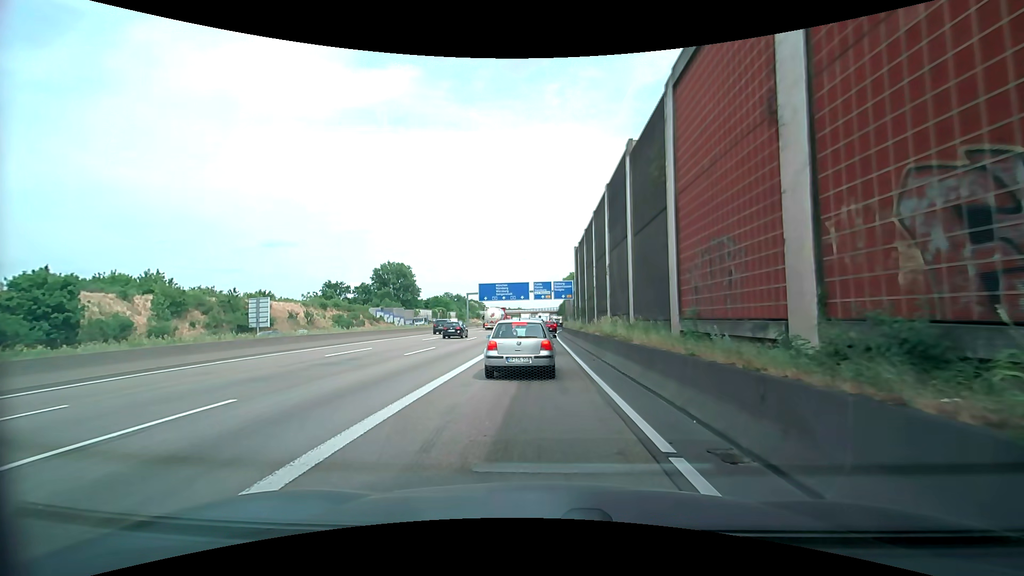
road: motorway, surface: asphalt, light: Day
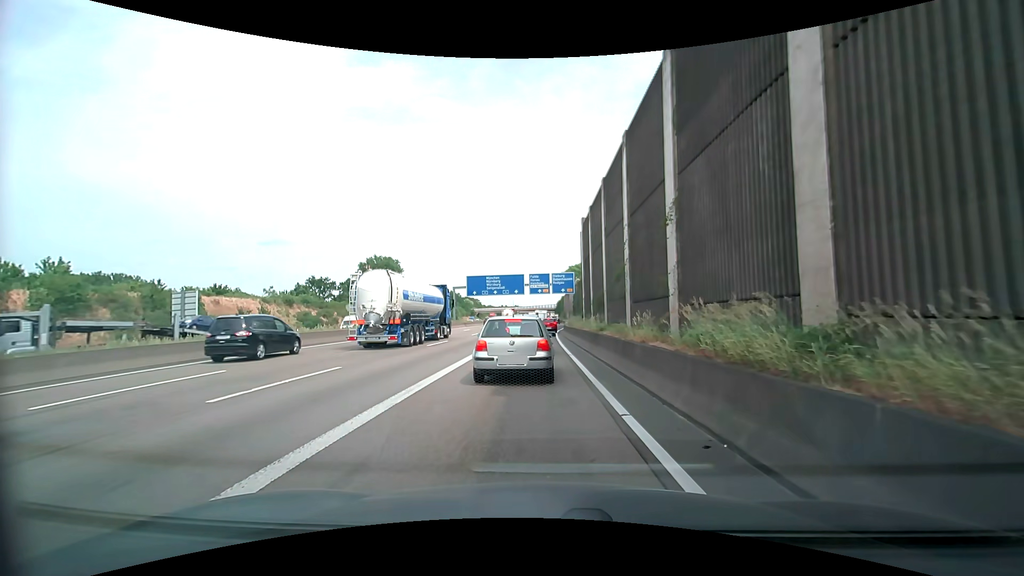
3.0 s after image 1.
(-0.1, +12.6) m; 0°
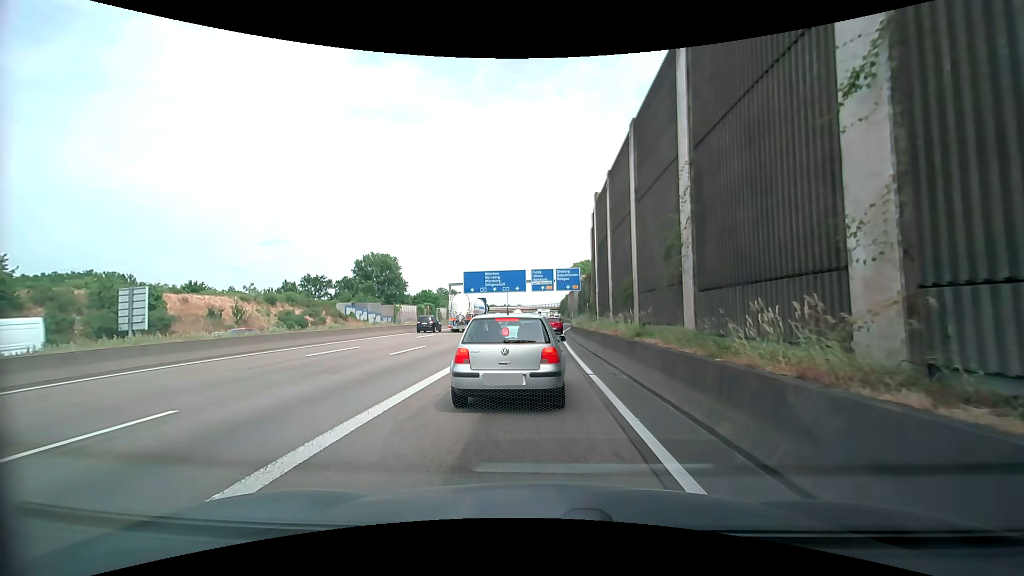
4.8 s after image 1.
(0.0, +6.9) m; 0°
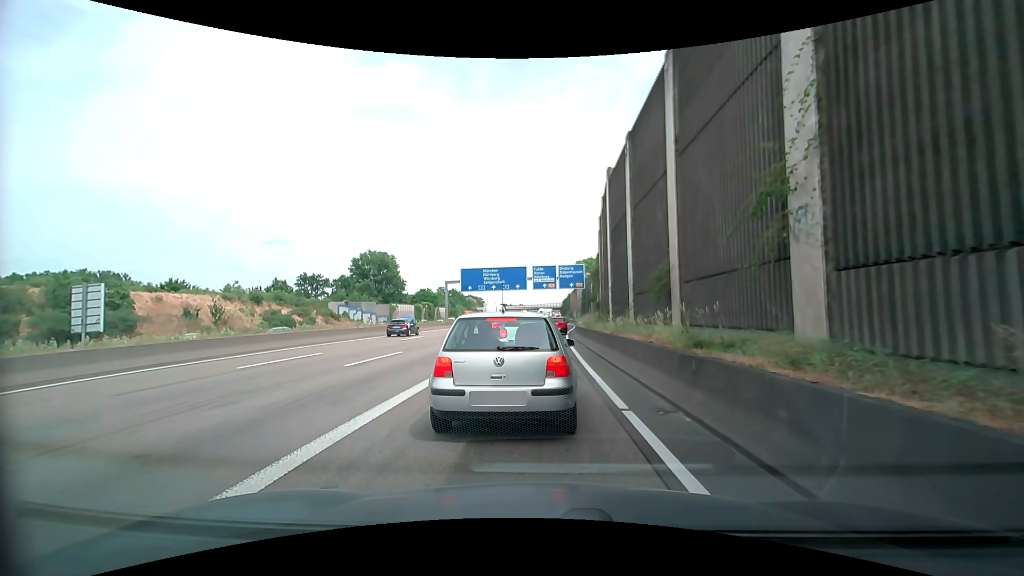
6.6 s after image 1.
(-0.1, +4.6) m; +1°
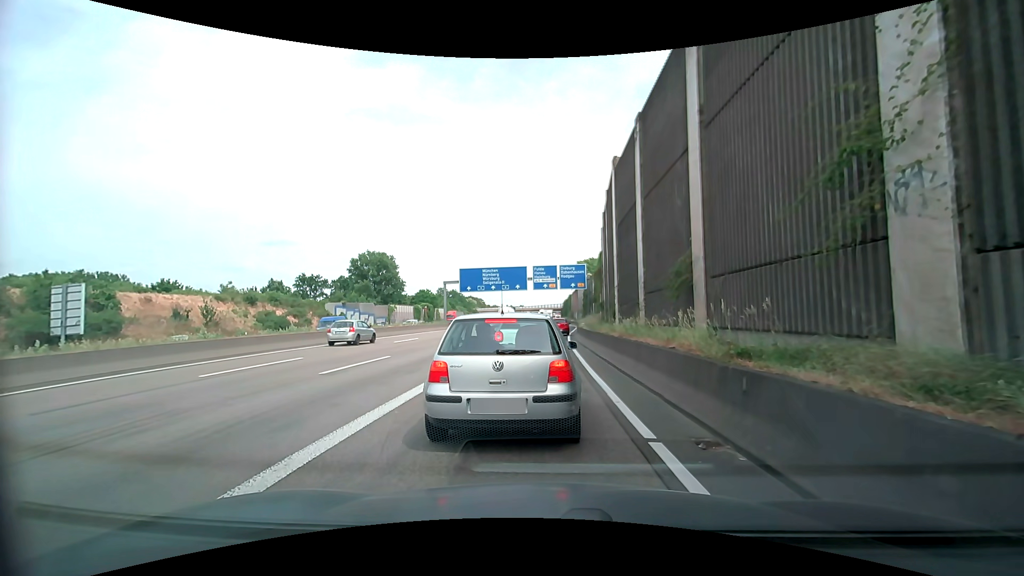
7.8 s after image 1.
(0.0, +1.7) m; 0°
